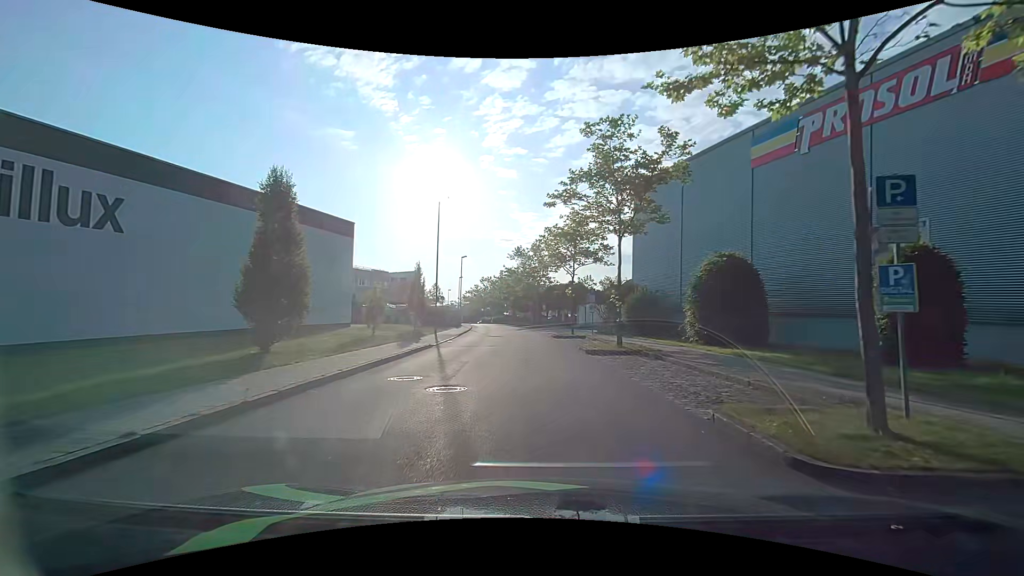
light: Day
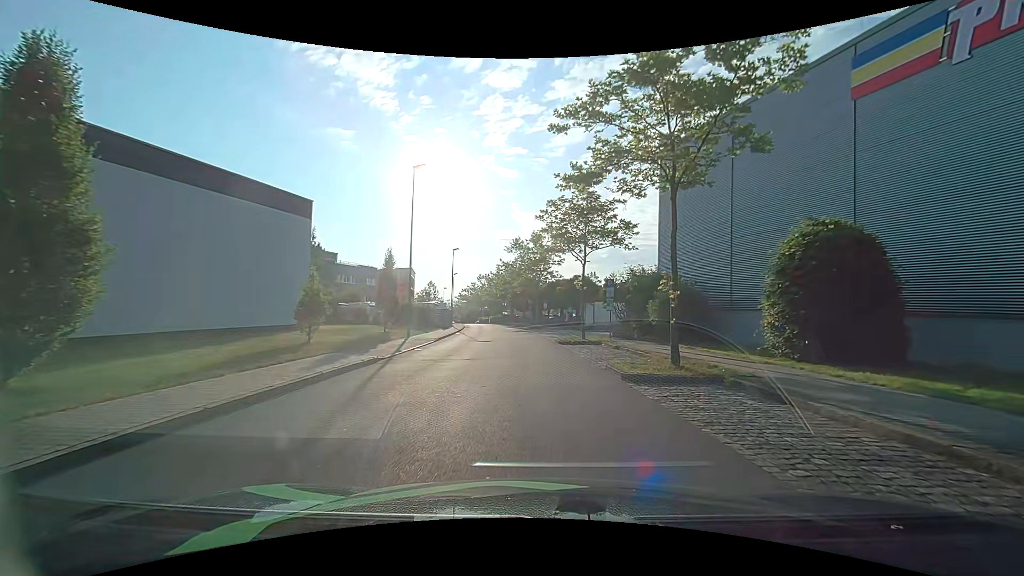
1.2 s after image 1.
(0.0, +8.0) m; 0°
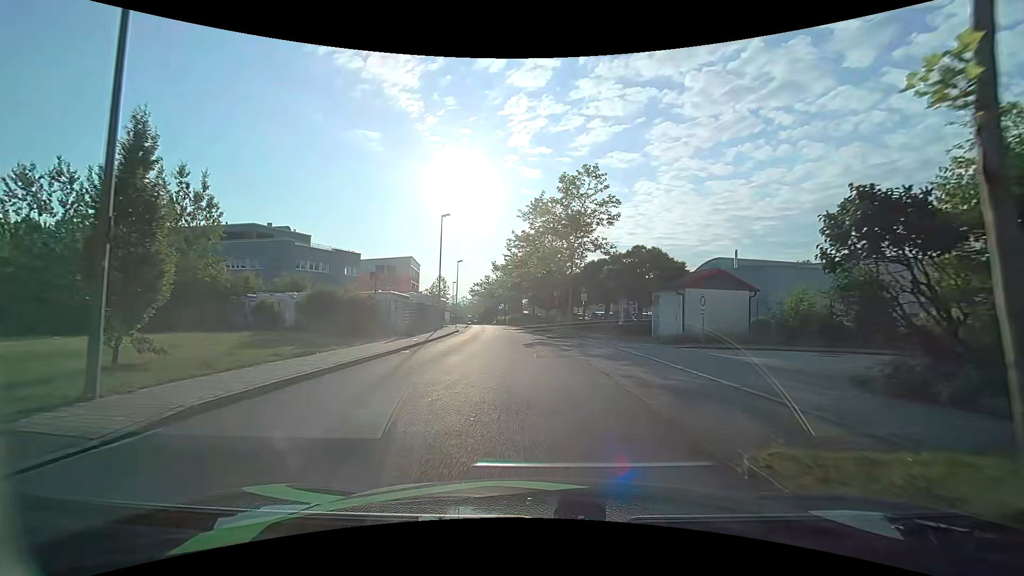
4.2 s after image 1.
(-0.4, +22.5) m; -5°
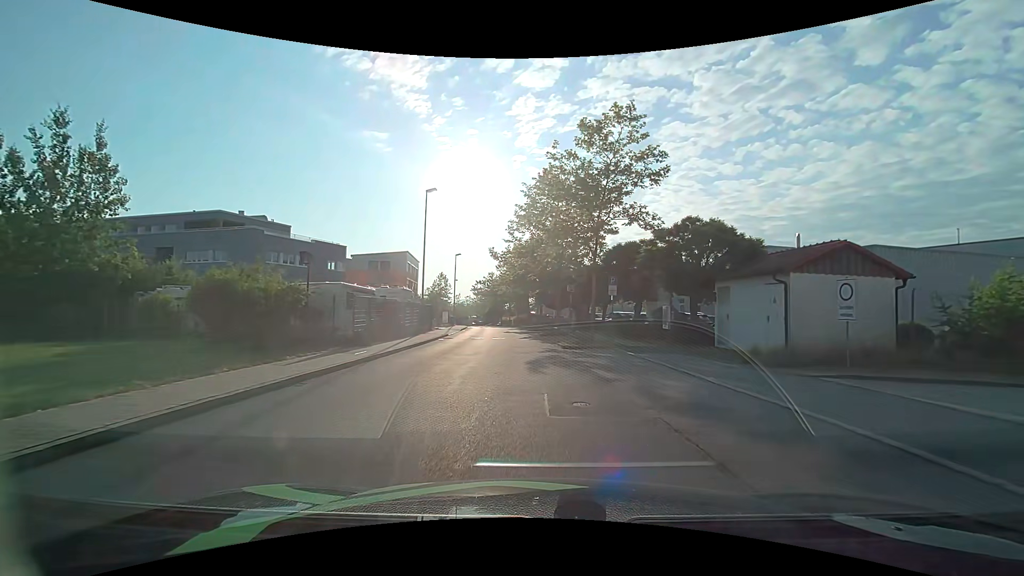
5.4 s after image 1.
(+0.1, +9.2) m; +1°
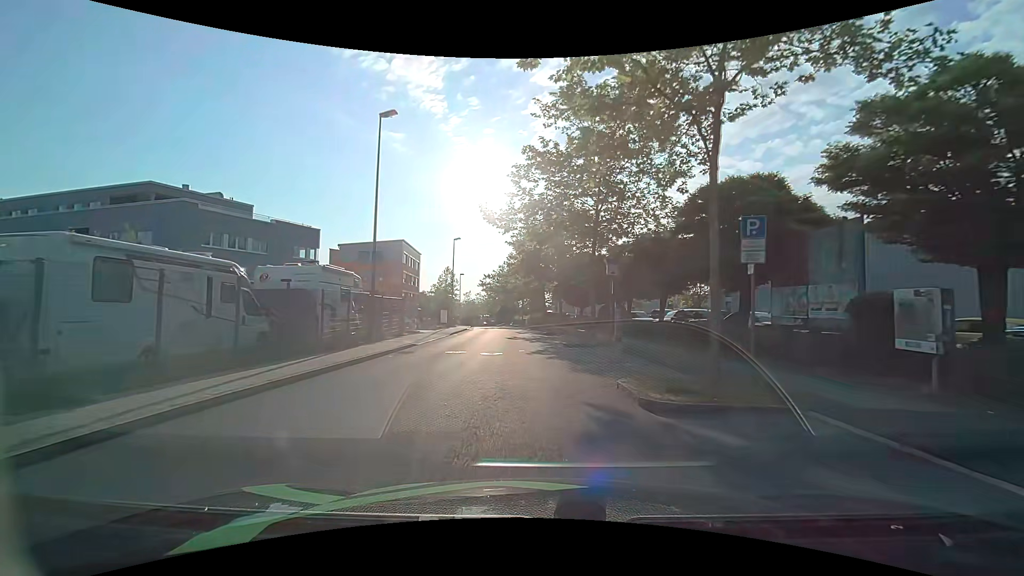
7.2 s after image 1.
(0.0, +13.6) m; -1°
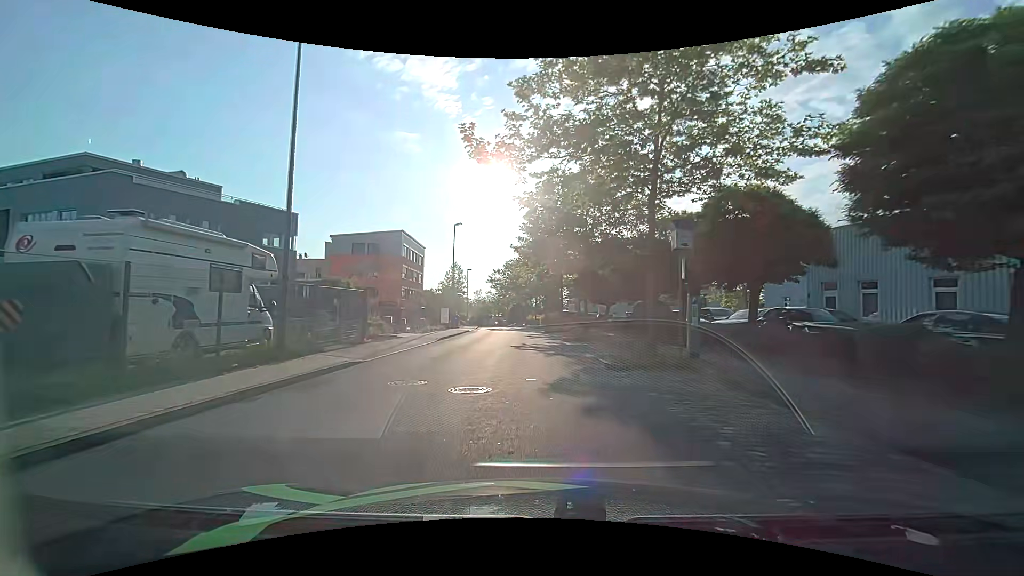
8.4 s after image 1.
(-0.1, +8.8) m; 0°
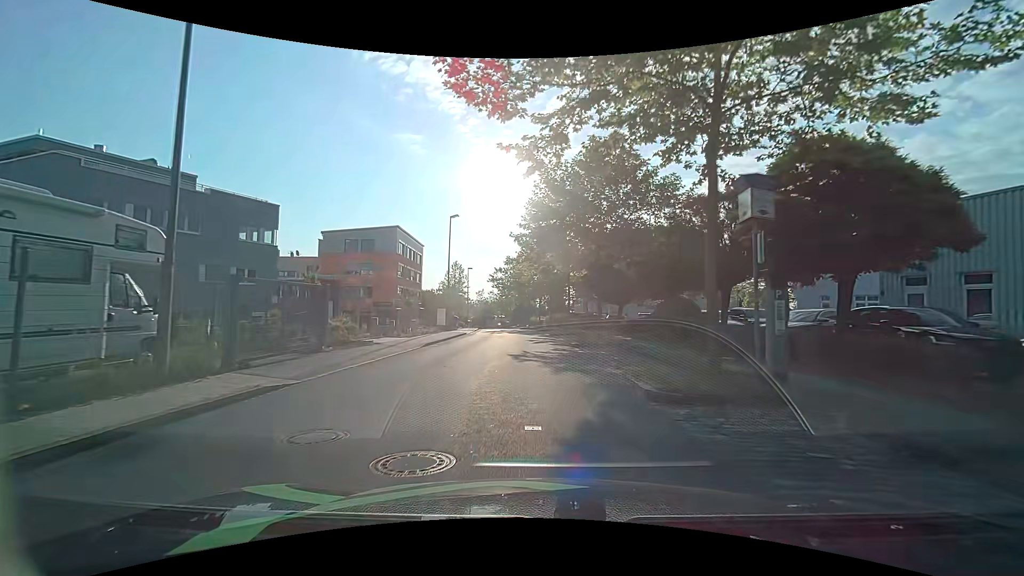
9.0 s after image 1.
(-0.1, +4.4) m; -1°
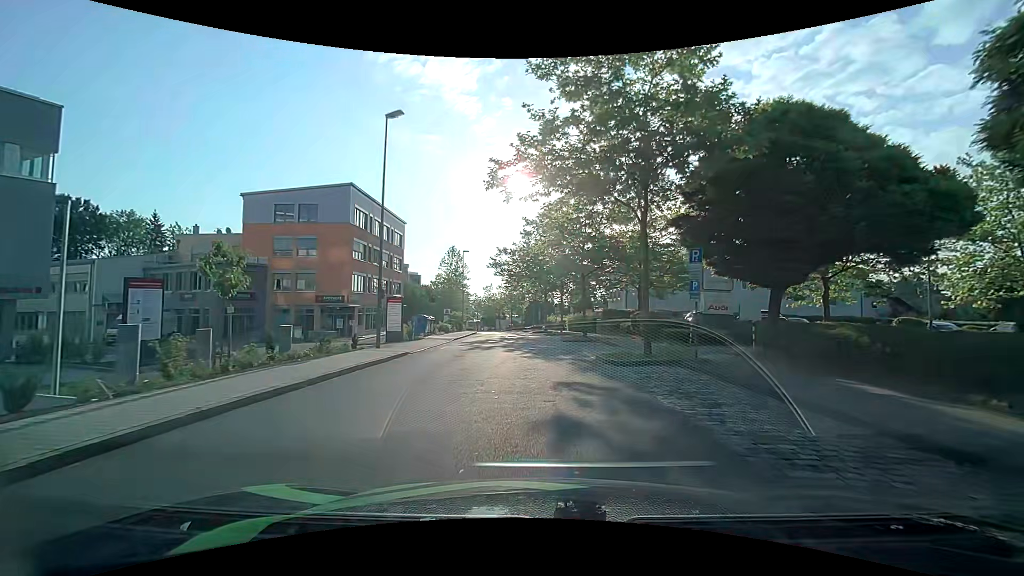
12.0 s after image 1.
(-0.7, +22.1) m; -2°
(0, +10) (0, +20) (-1, +30) (-1, +40) (-2, +50) (-3, +60) (-4, +70) (-5, +80) (-7, +90) (-9, +99) m
